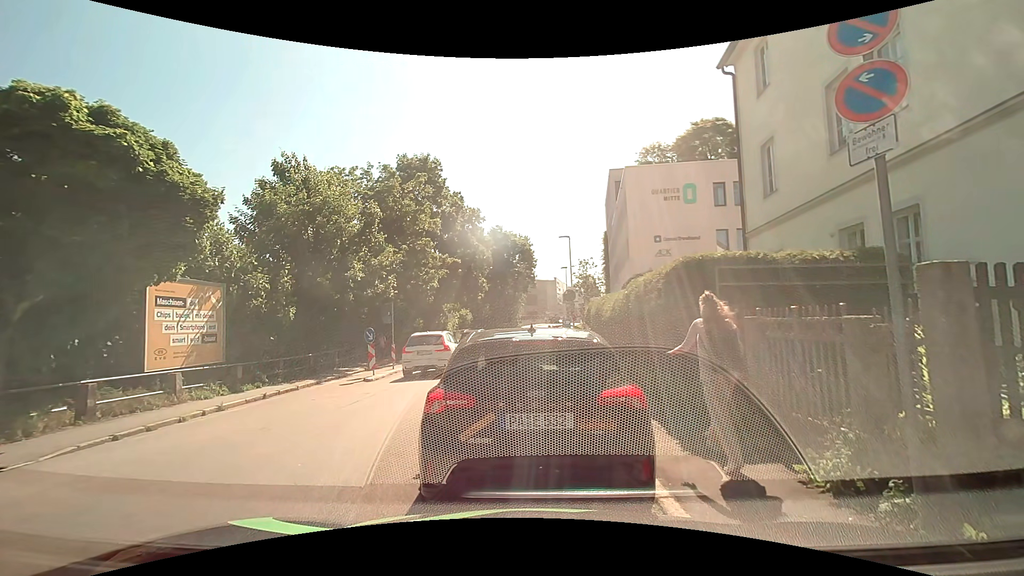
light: Day
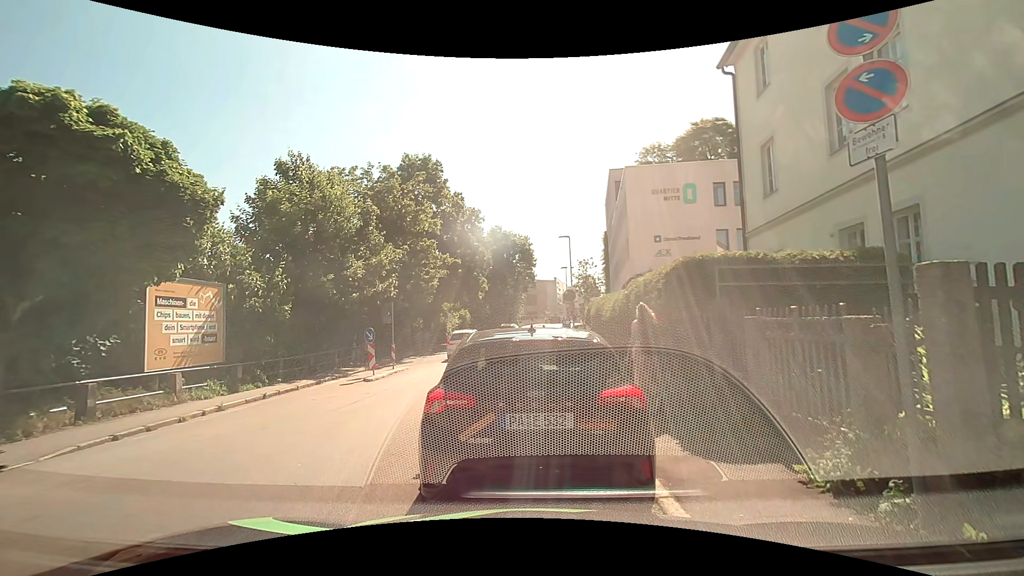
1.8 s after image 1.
(0.0, 0.0) m; 0°
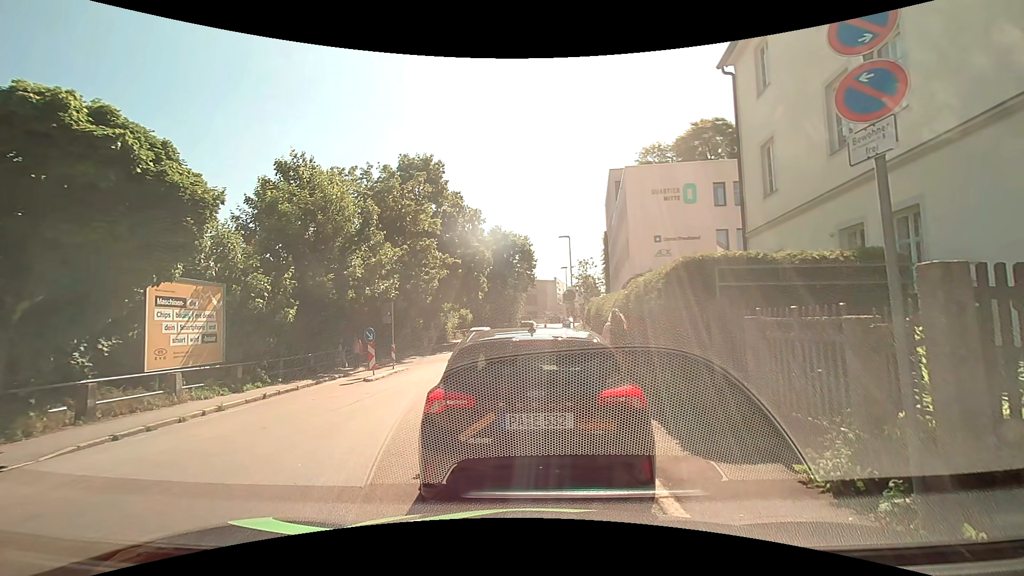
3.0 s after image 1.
(0.0, 0.0) m; 0°
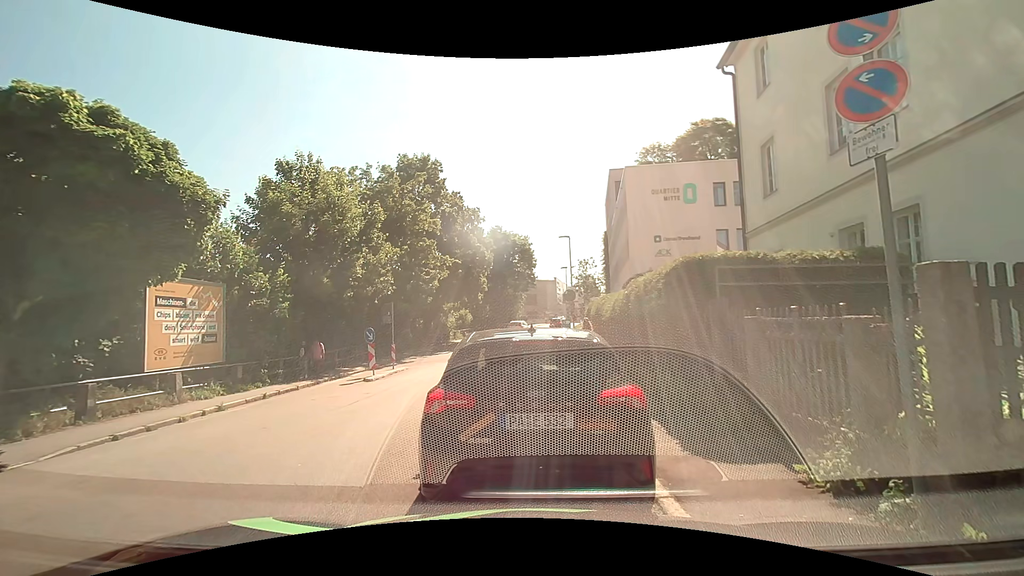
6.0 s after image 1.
(0.0, 0.0) m; 0°
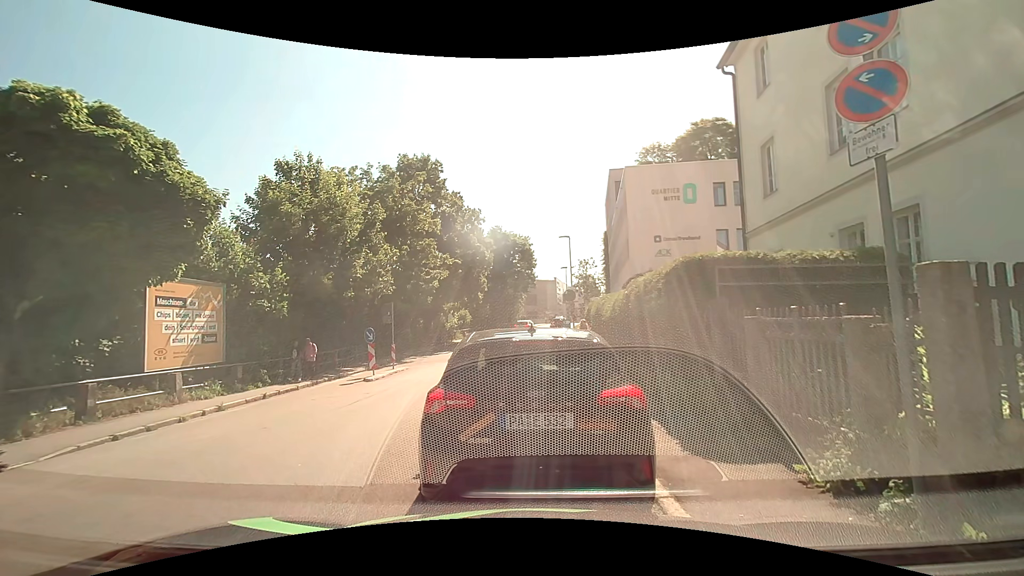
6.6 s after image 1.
(0.0, 0.0) m; 0°
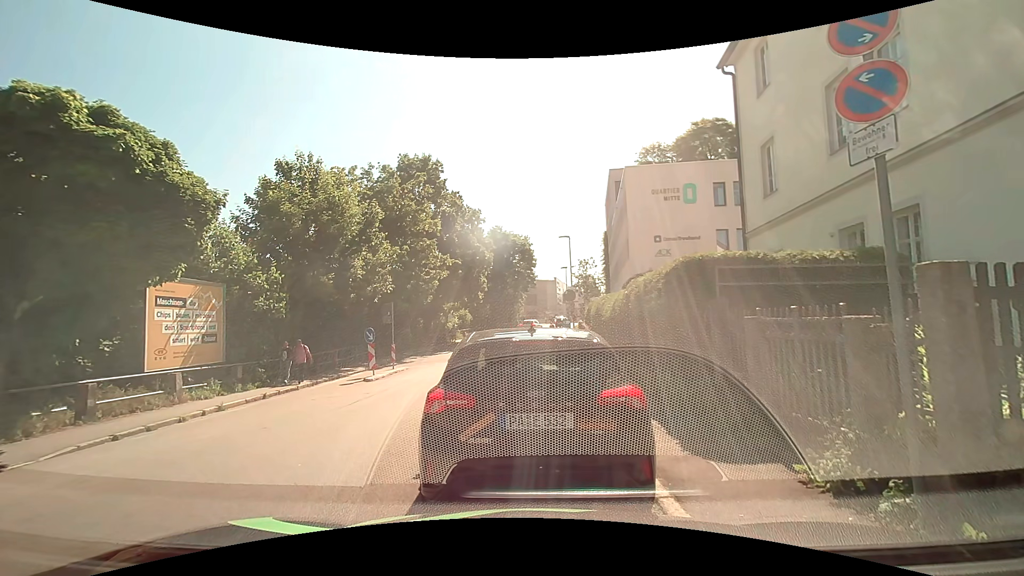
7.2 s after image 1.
(0.0, 0.0) m; 0°
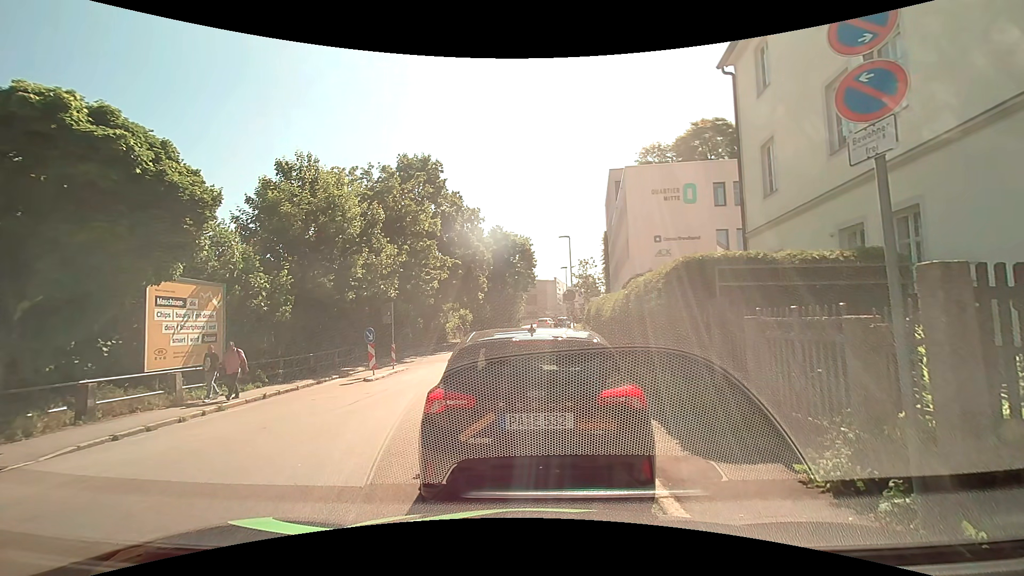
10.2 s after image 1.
(0.0, 0.0) m; 0°
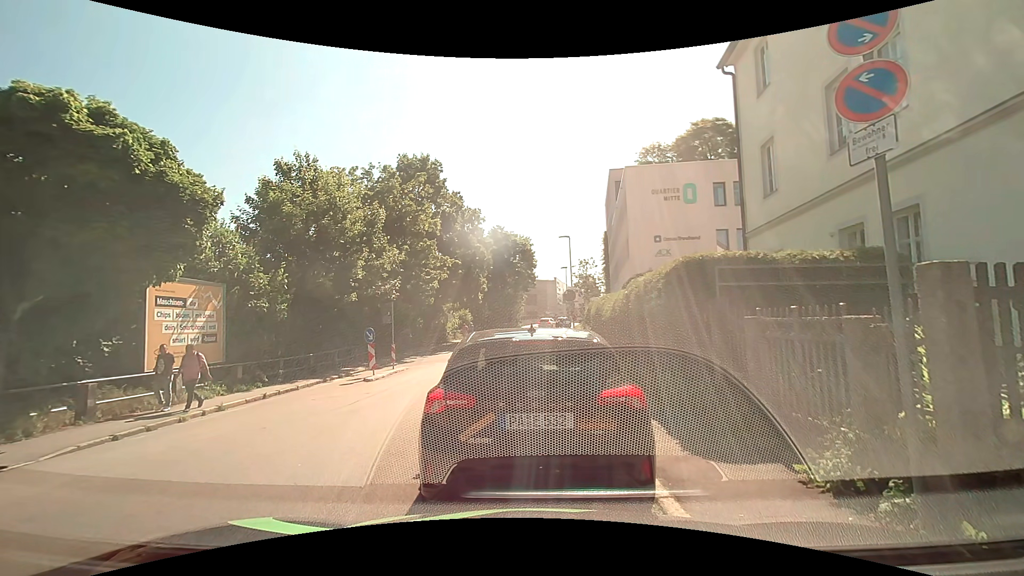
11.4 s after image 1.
(0.0, 0.0) m; 0°
